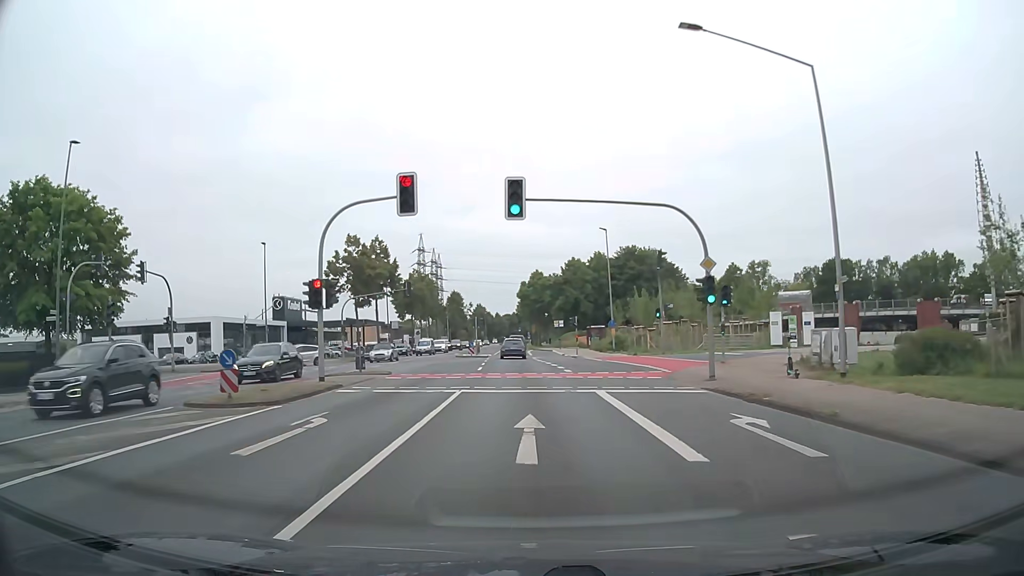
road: secondary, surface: asphalt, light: Day
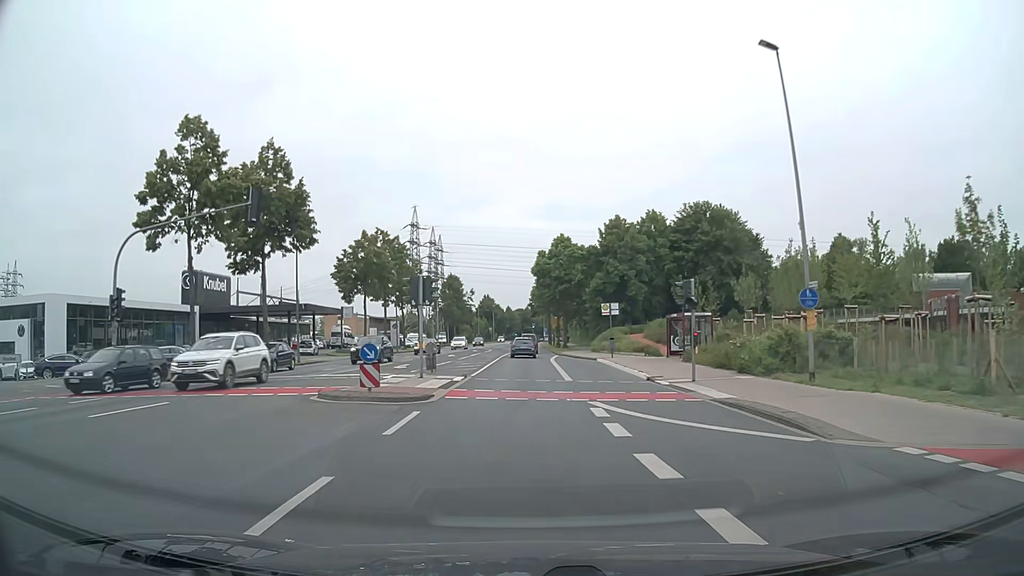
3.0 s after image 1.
(-0.4, +38.0) m; -1°
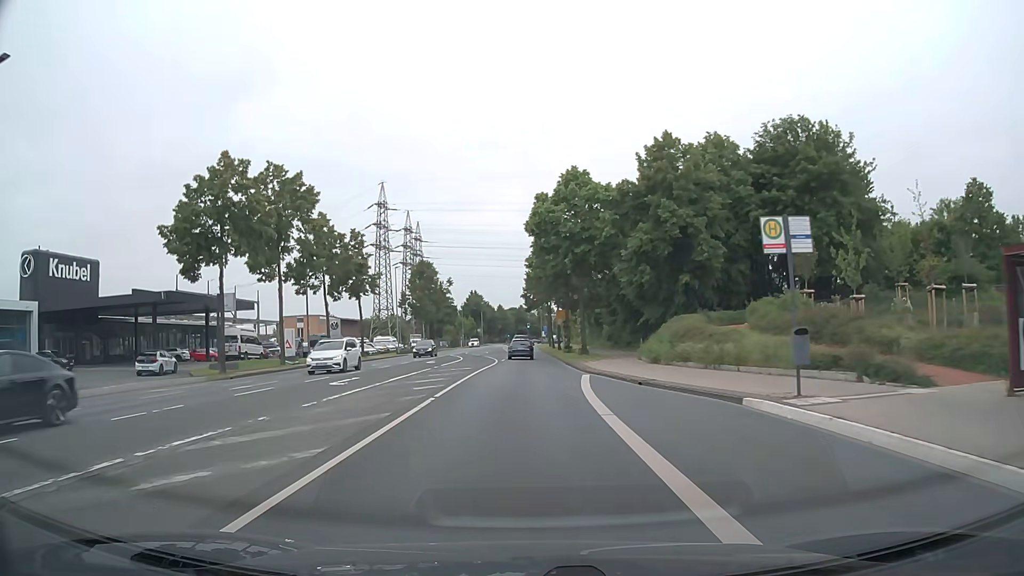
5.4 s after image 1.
(+0.1, +30.6) m; +1°
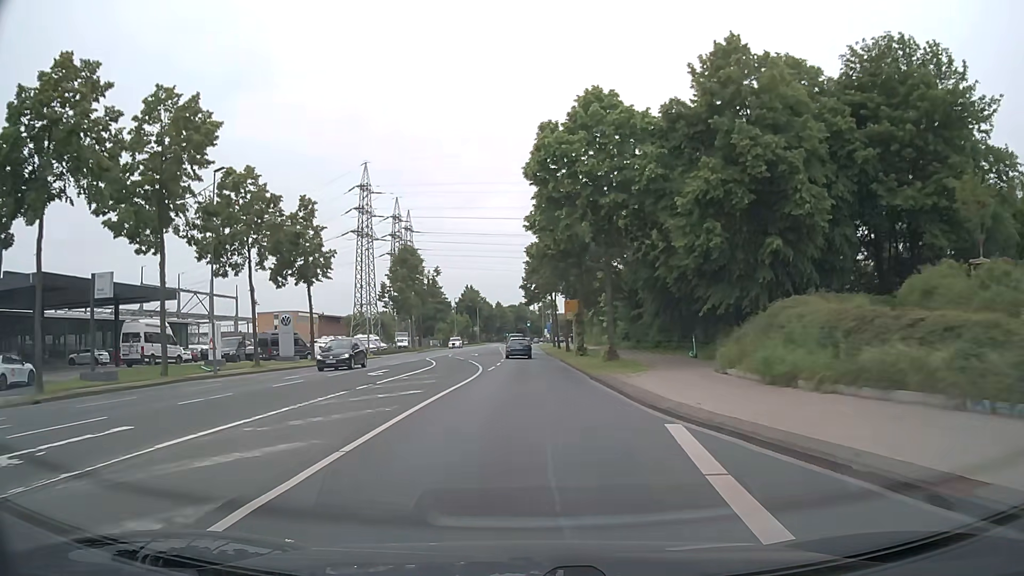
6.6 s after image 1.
(0.0, +15.3) m; 0°
(0, +10) (0, +20) (0, +30) (0, +40) (-1, +50) (-1, +60) (-1, +70) (-1, +80) (-2, +90) (-2, +100) m
